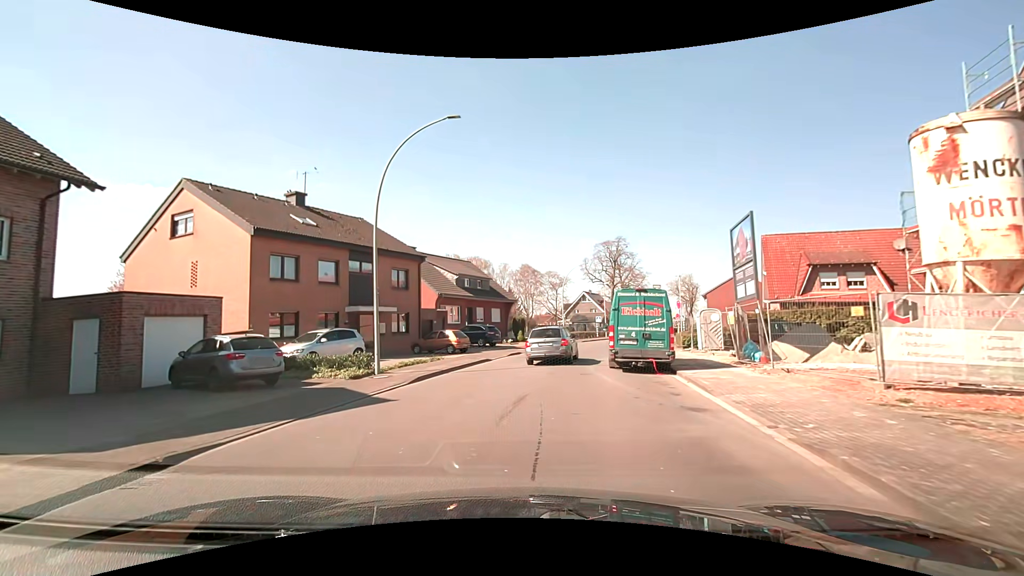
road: secondary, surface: asphalt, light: Day
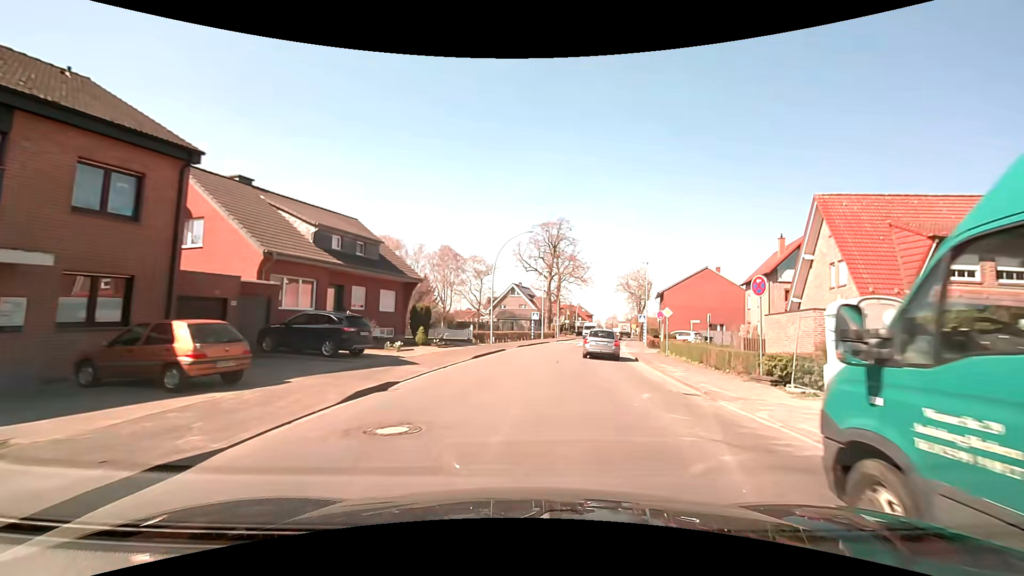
(+0.6, +19.1) m; +9°
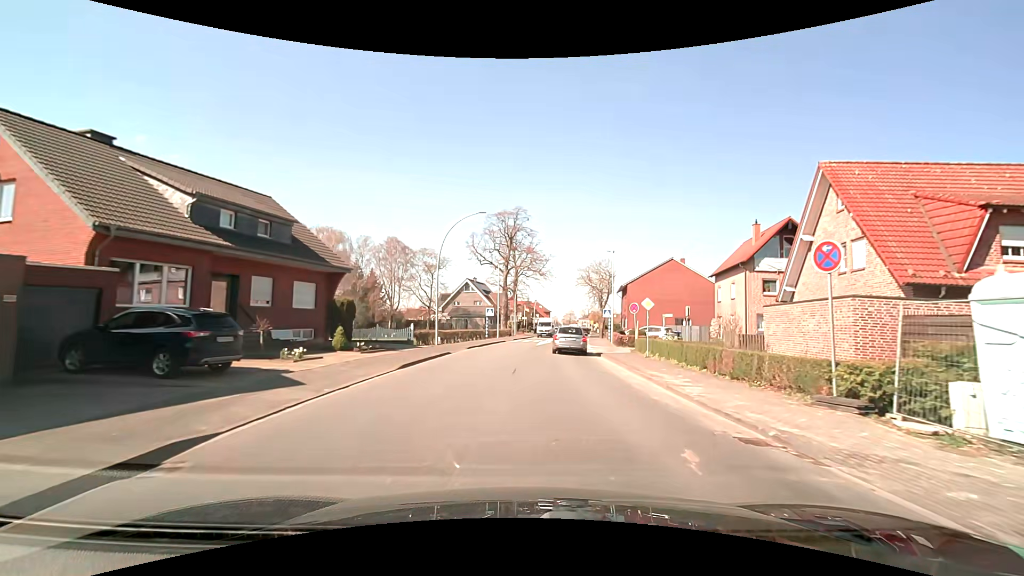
(+0.2, +5.8) m; +5°
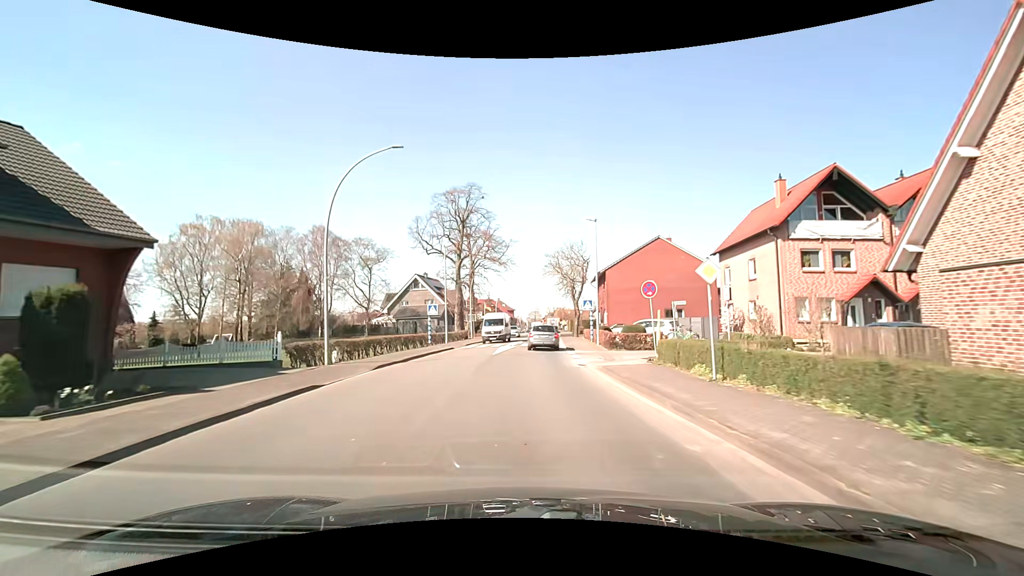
(+0.6, +12.3) m; +4°
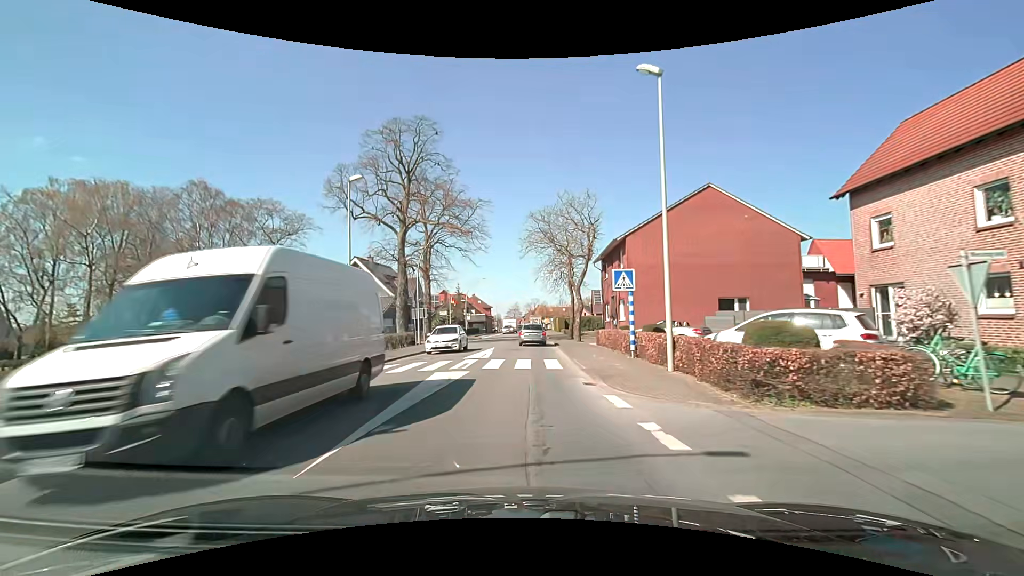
(+0.3, +19.2) m; +2°
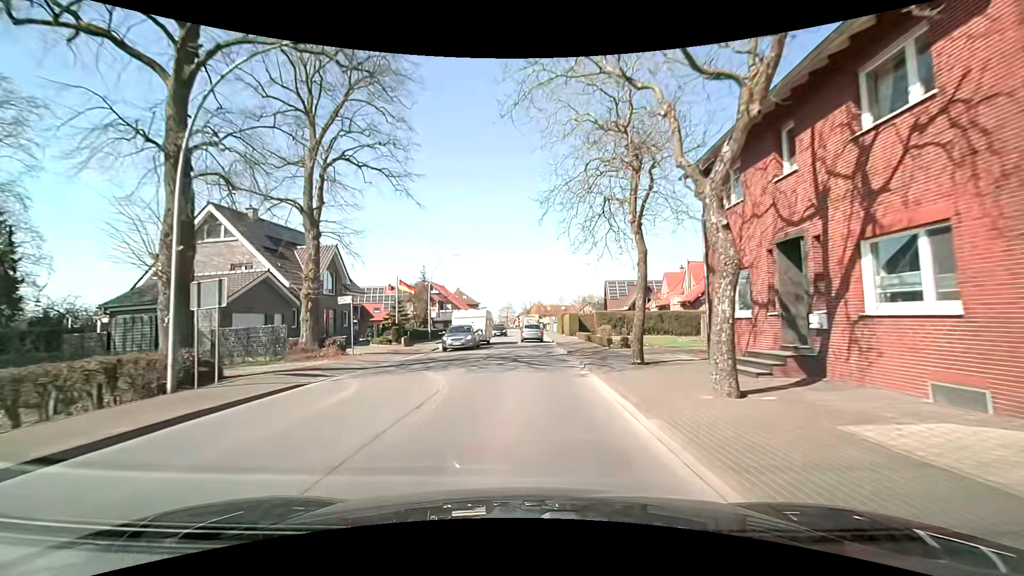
(+0.2, +26.4) m; +1°
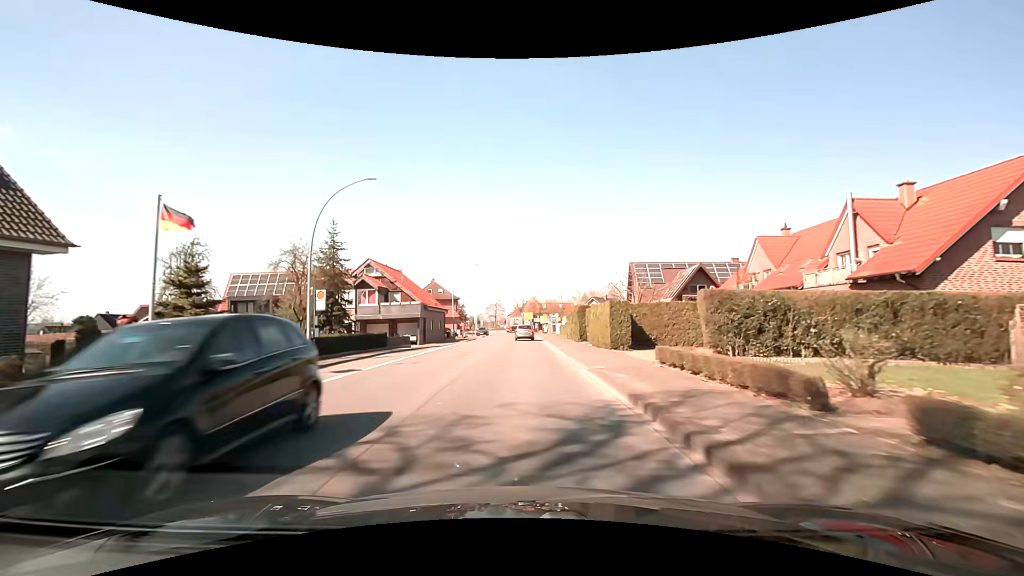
(0.0, +27.4) m; +1°
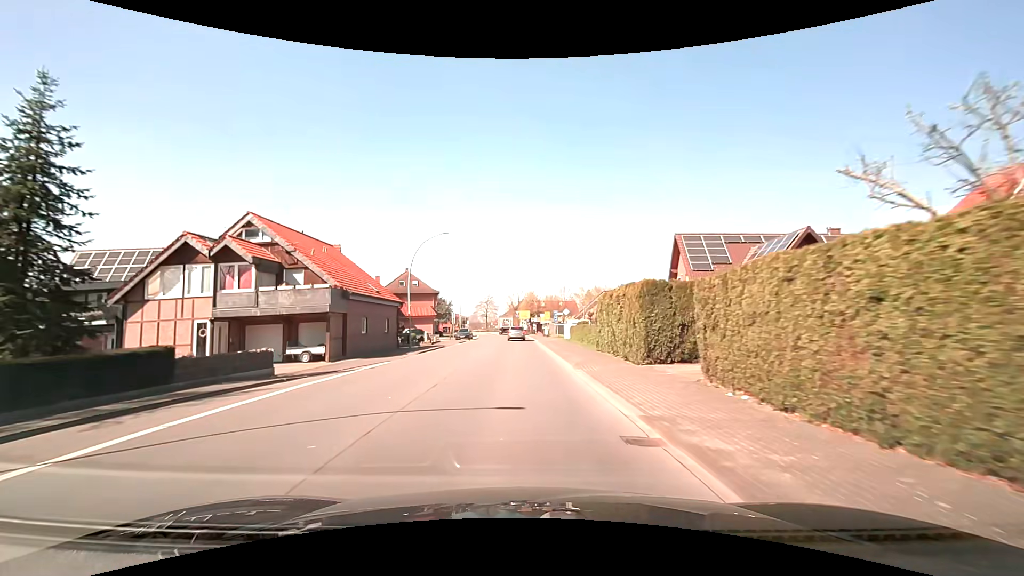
(+0.1, +20.9) m; 0°
(0, +10) (0, +20) (0, +30) (0, +40) (-1, +50) (-1, +60) (-1, +70) (-2, +80) (-2, +90) (-3, +100) m
